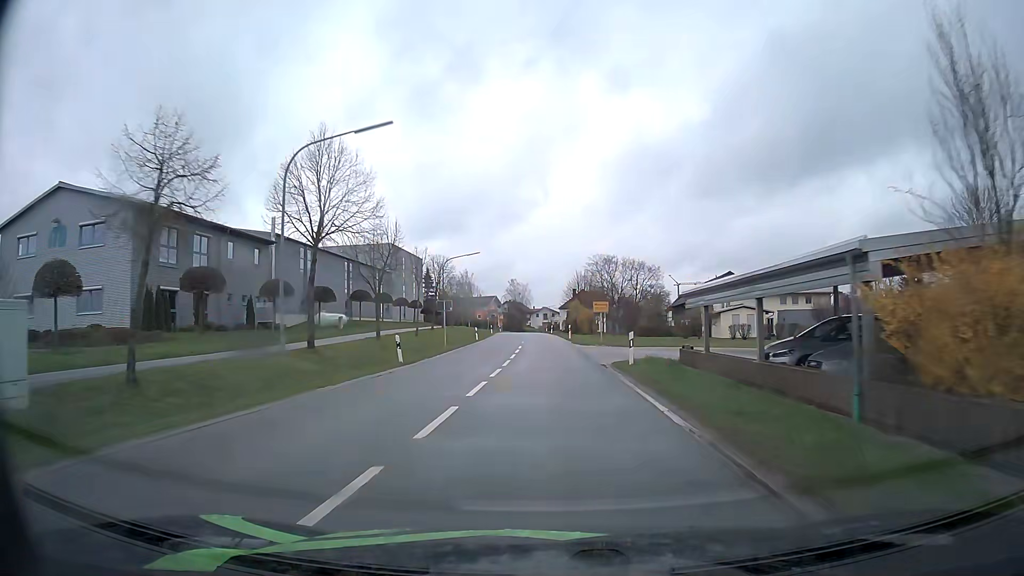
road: secondary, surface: asphalt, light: Day
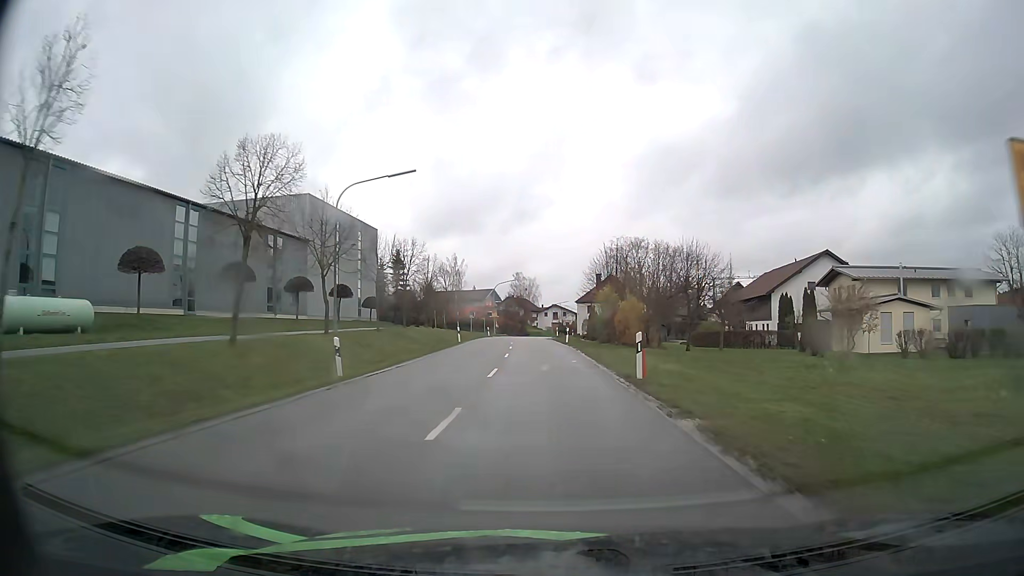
(-0.3, +36.8) m; -1°
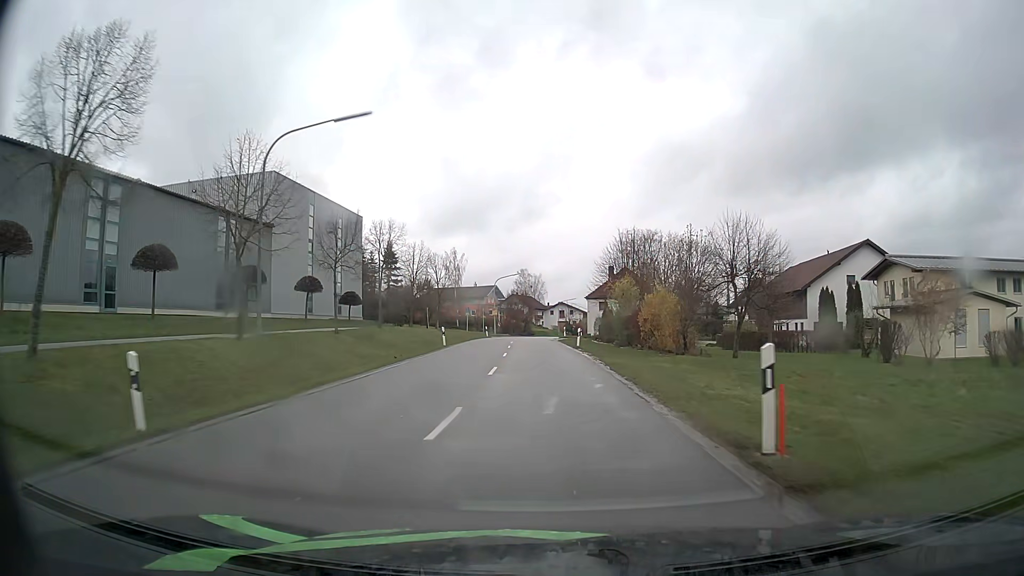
(0.0, +9.0) m; -1°
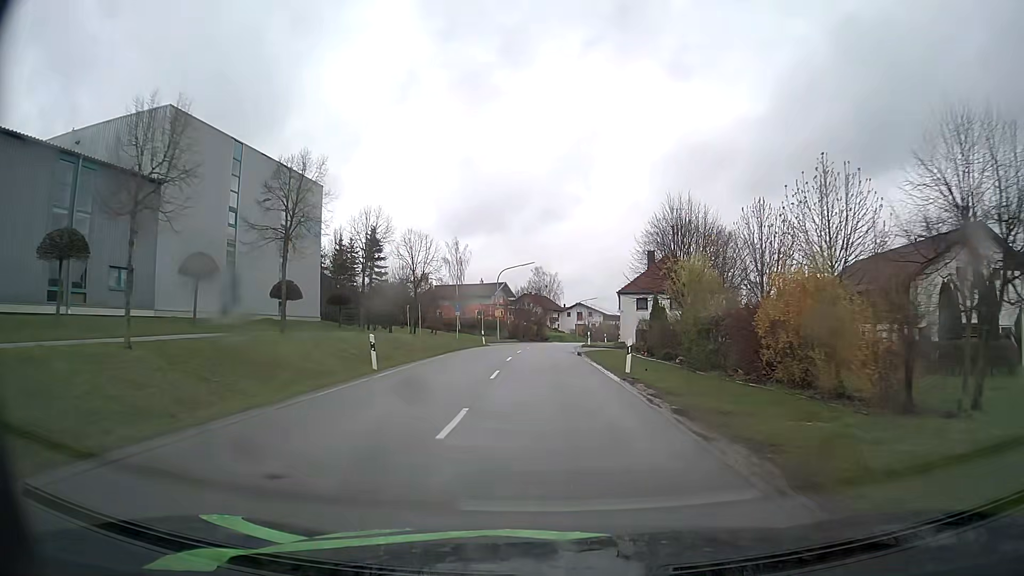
(-0.2, +17.6) m; -1°
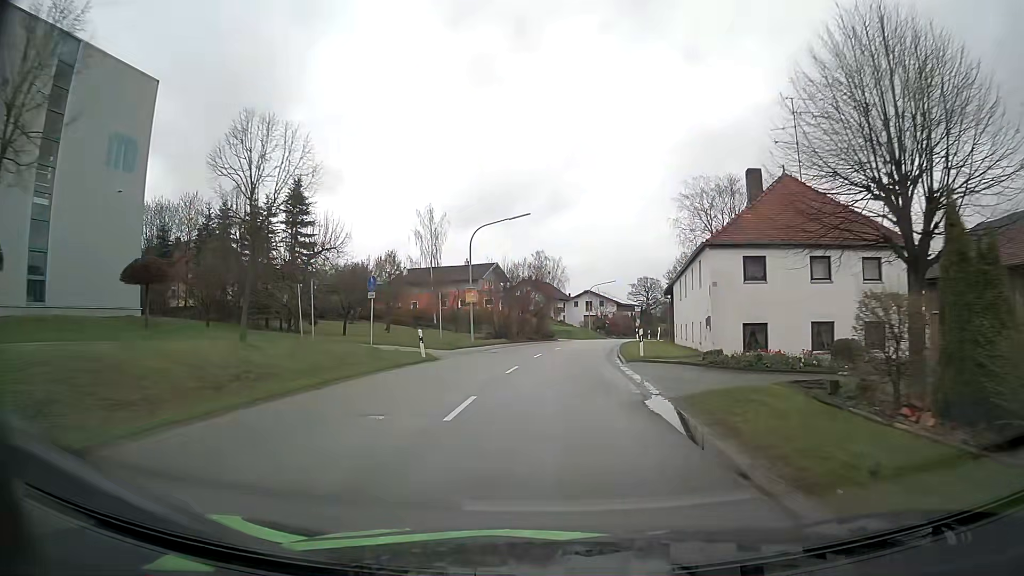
(-0.2, +25.8) m; 0°
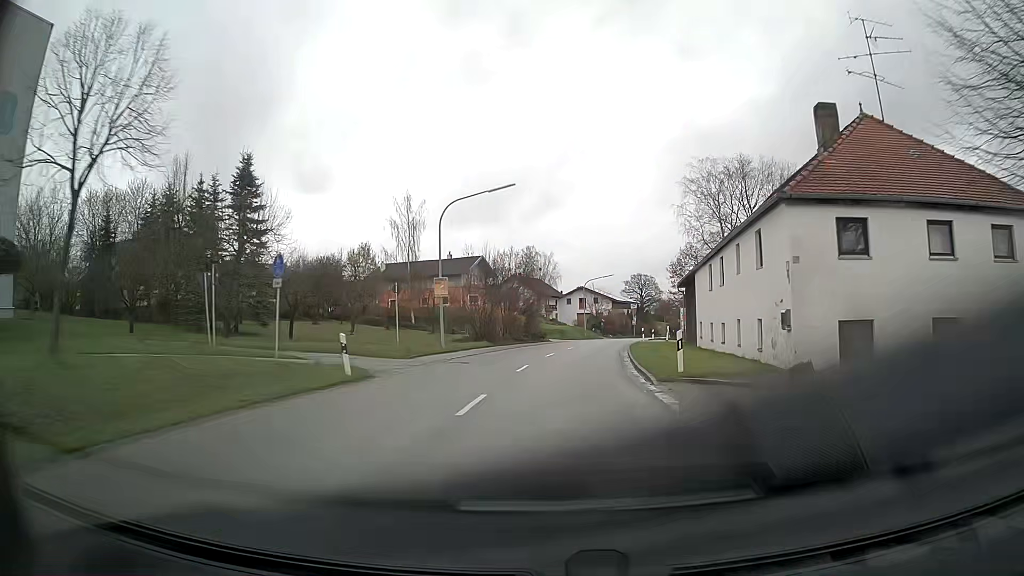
(0.0, +8.3) m; +1°
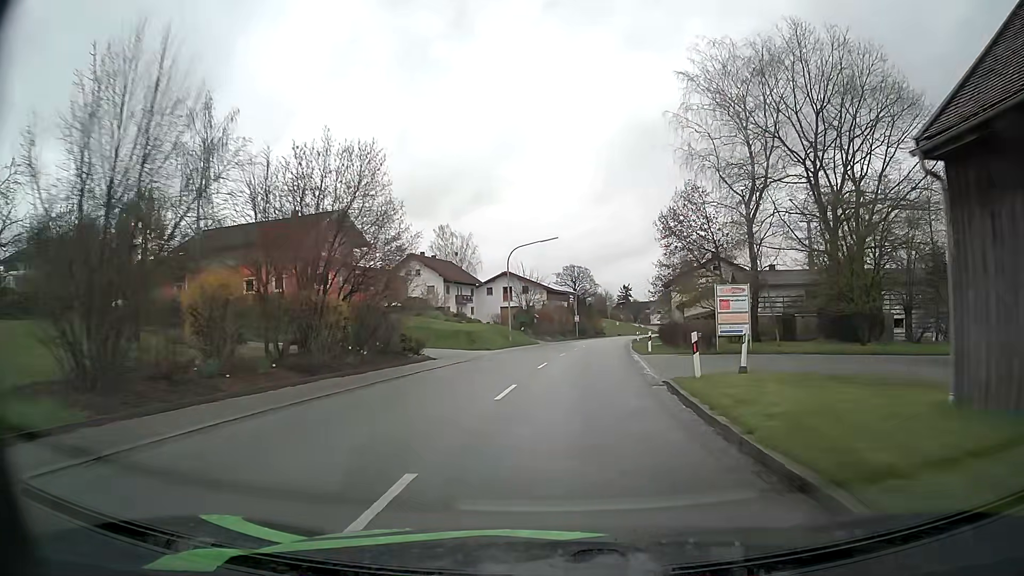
(+1.5, +33.4) m; +5°
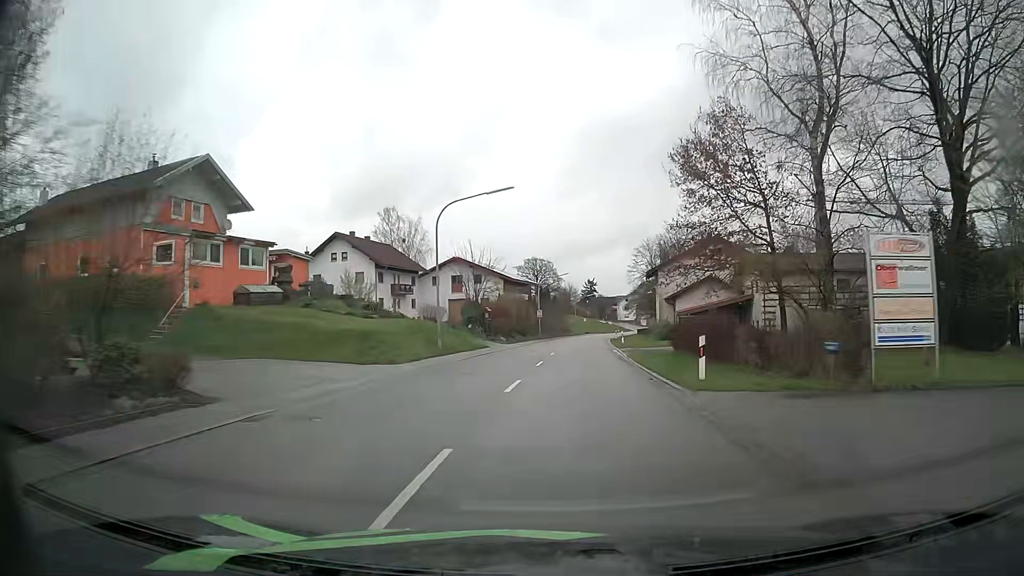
(+0.6, +16.9) m; +3°
(0, +10) (+1, +20) (+1, +30) (+2, +40) (+3, +50) (+3, +60) (+4, +70) (+5, +80) (+7, +90) (+8, +100) m
